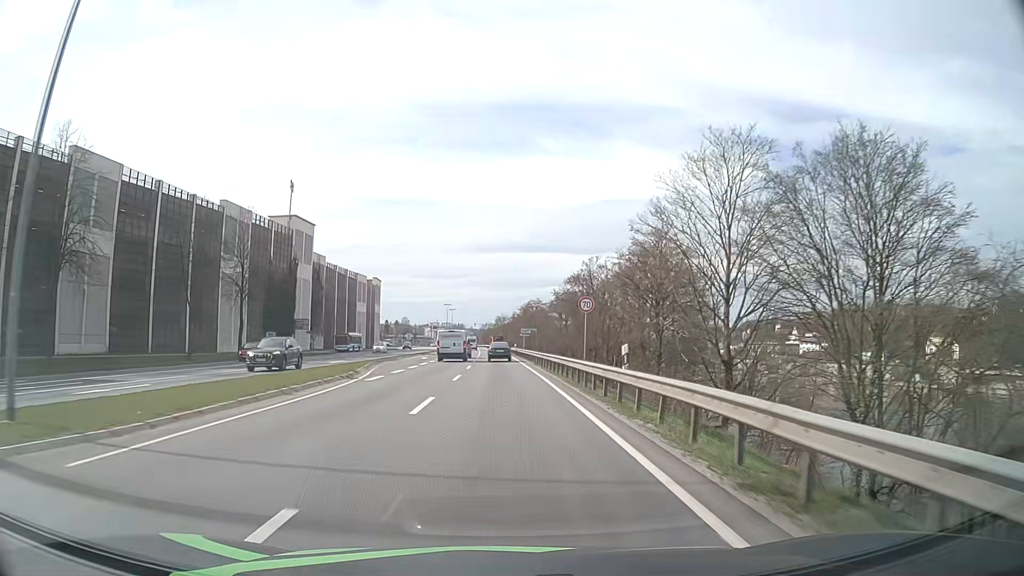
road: primary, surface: asphalt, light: Day
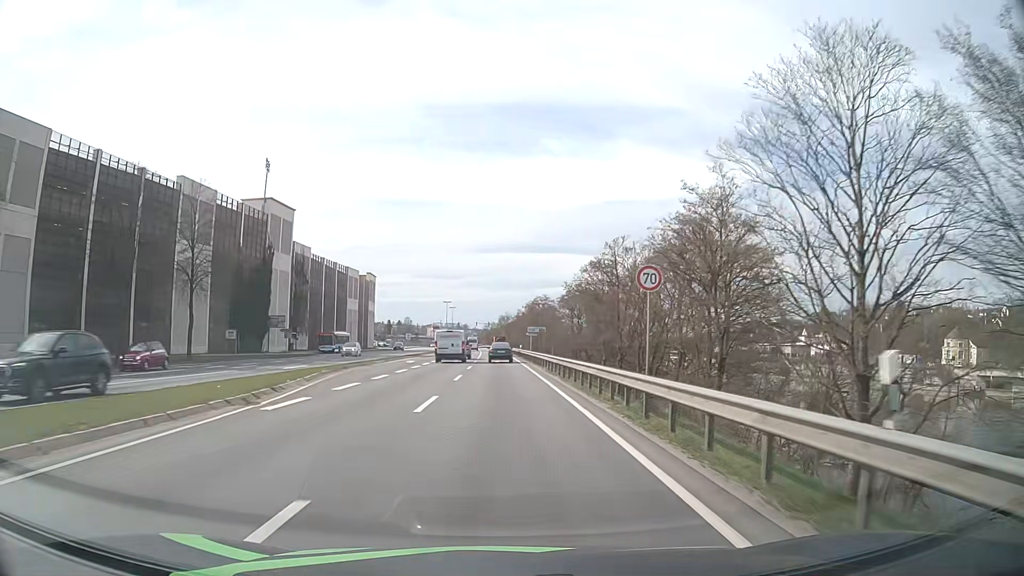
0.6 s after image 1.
(-0.1, +11.0) m; 0°
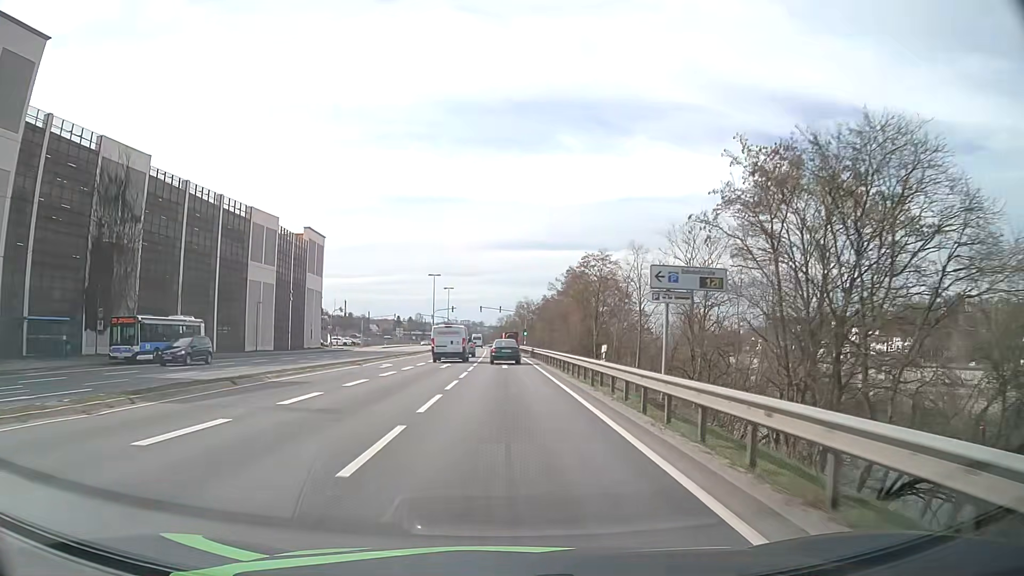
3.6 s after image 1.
(-0.8, +53.4) m; -1°
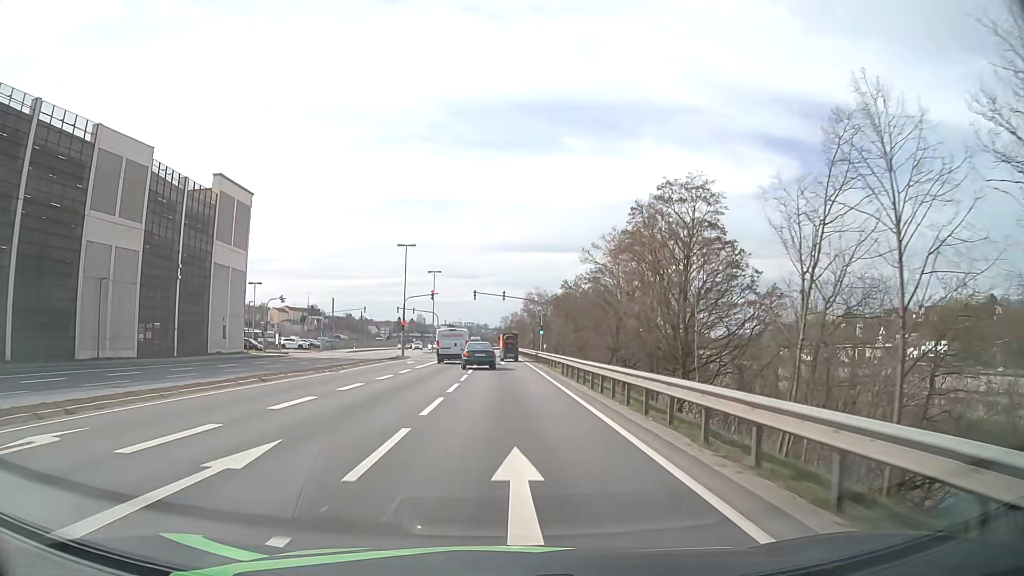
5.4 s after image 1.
(-0.1, +30.1) m; 0°
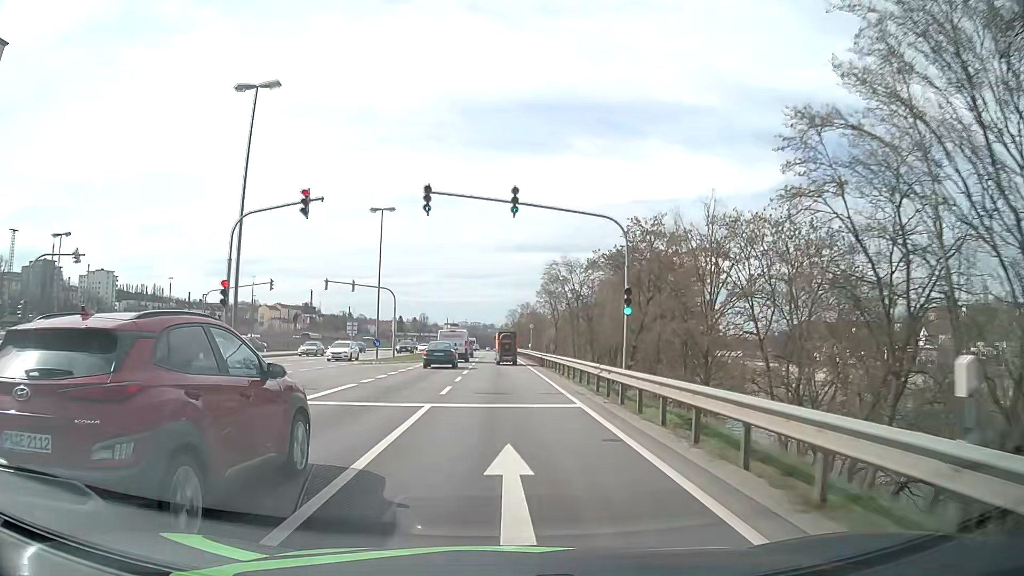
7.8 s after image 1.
(-0.3, +40.2) m; -1°
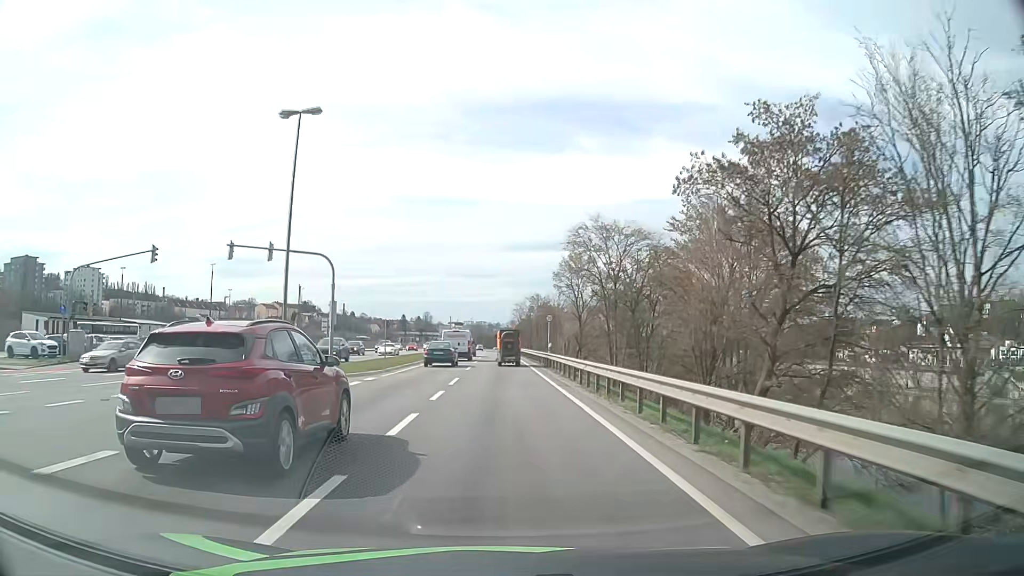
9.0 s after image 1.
(0.0, +20.1) m; 0°
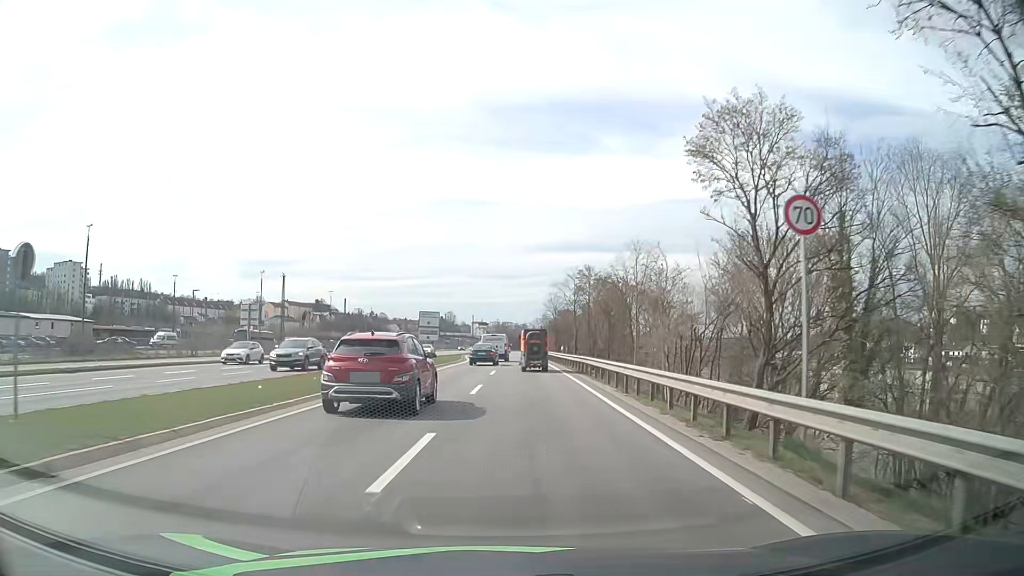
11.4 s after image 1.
(-0.6, +39.6) m; -2°
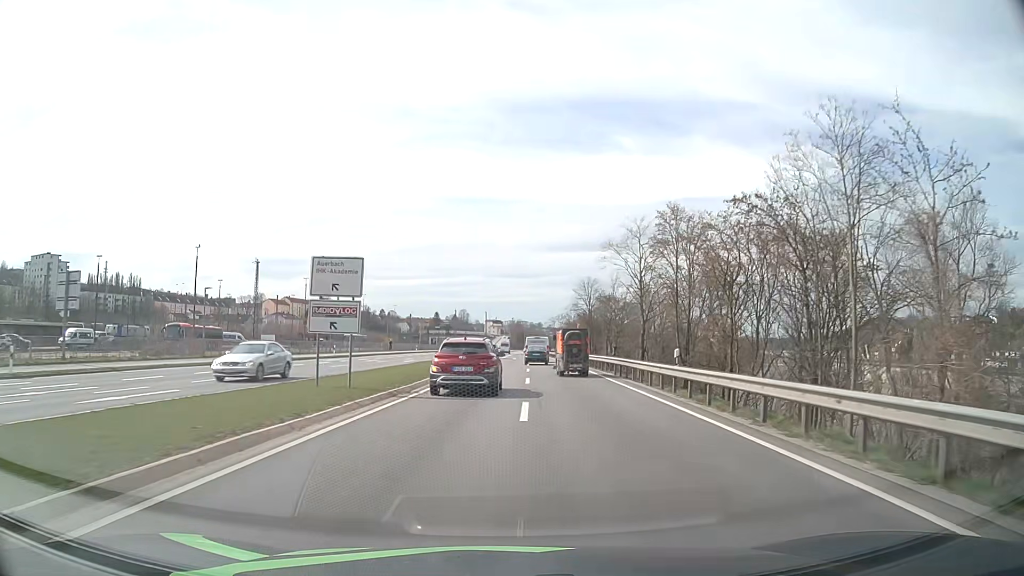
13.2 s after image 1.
(-0.4, +30.3) m; -1°
(0, +10) (0, +20) (0, +30) (0, +40) (0, +50) (+1, +60) (+1, +70) (+1, +80) (+1, +90) (+2, +100) m
